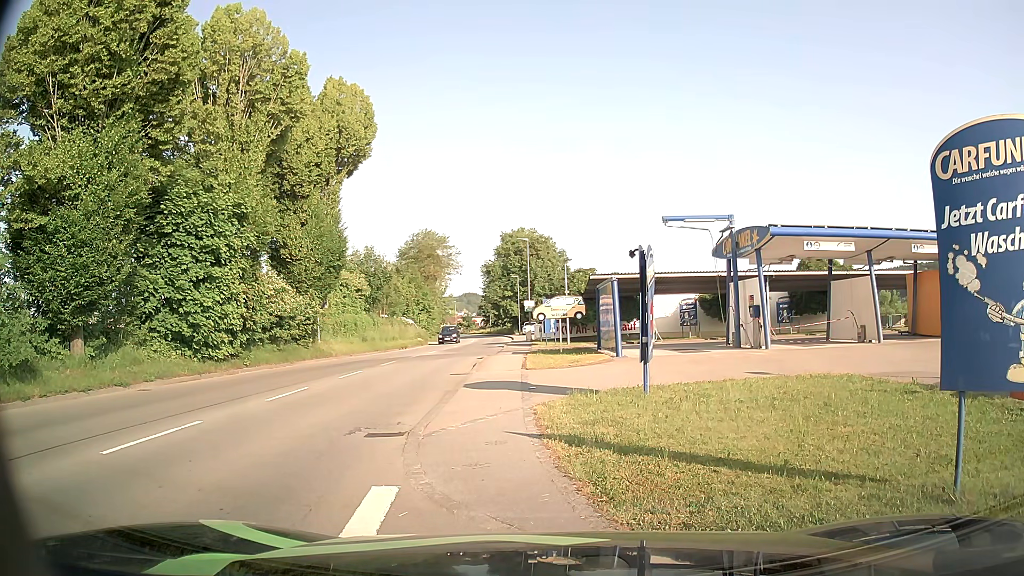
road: tertiary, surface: asphalt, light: Day
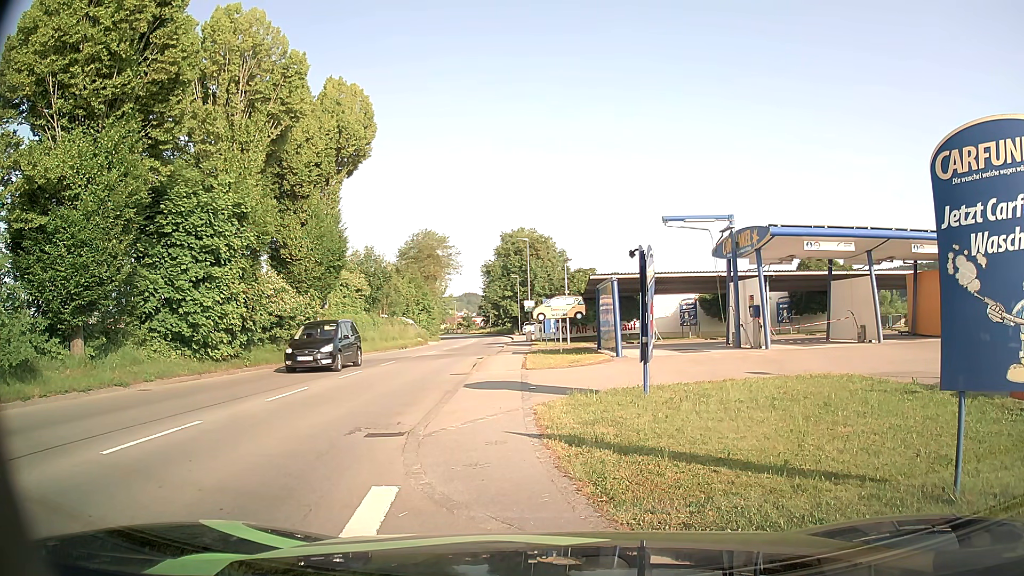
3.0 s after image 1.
(0.0, 0.0) m; 0°
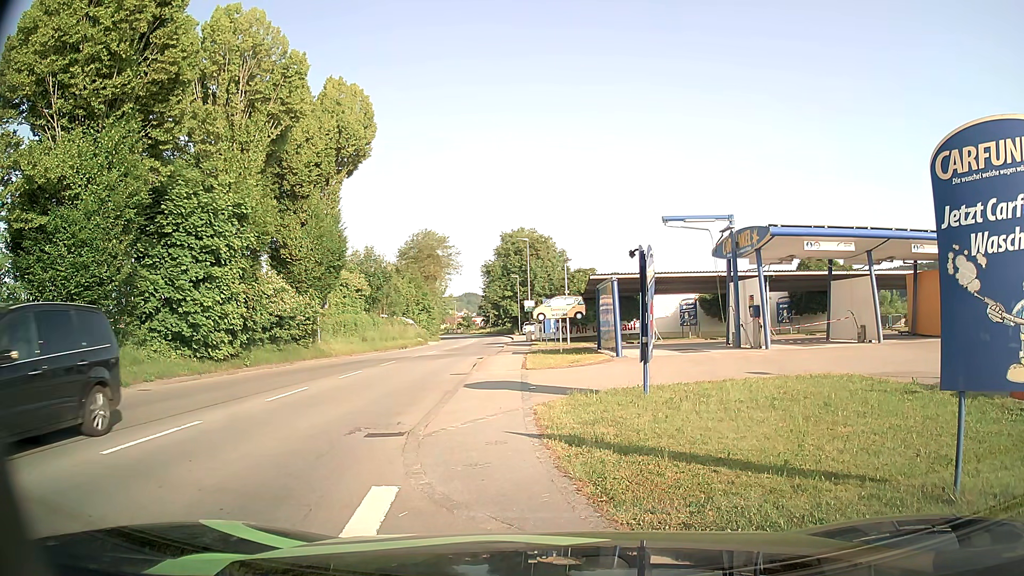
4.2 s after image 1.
(0.0, 0.0) m; 0°
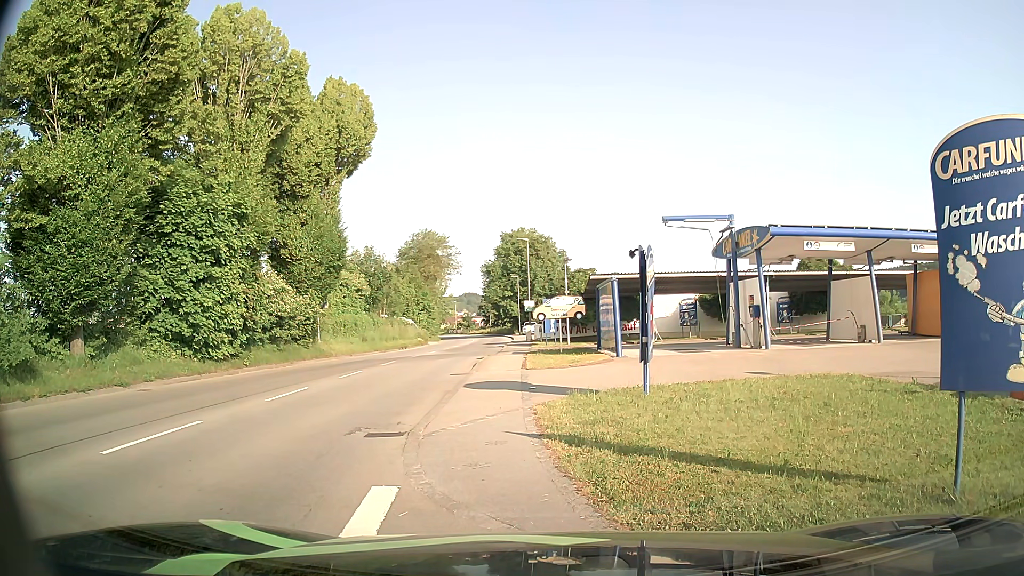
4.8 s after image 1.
(0.0, 0.0) m; 0°
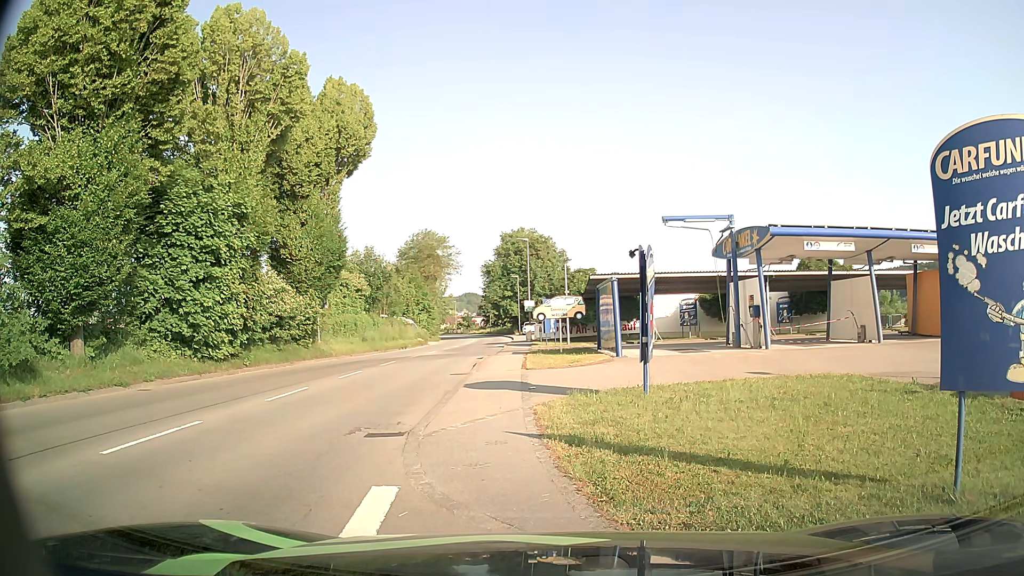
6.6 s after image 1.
(0.0, 0.0) m; 0°
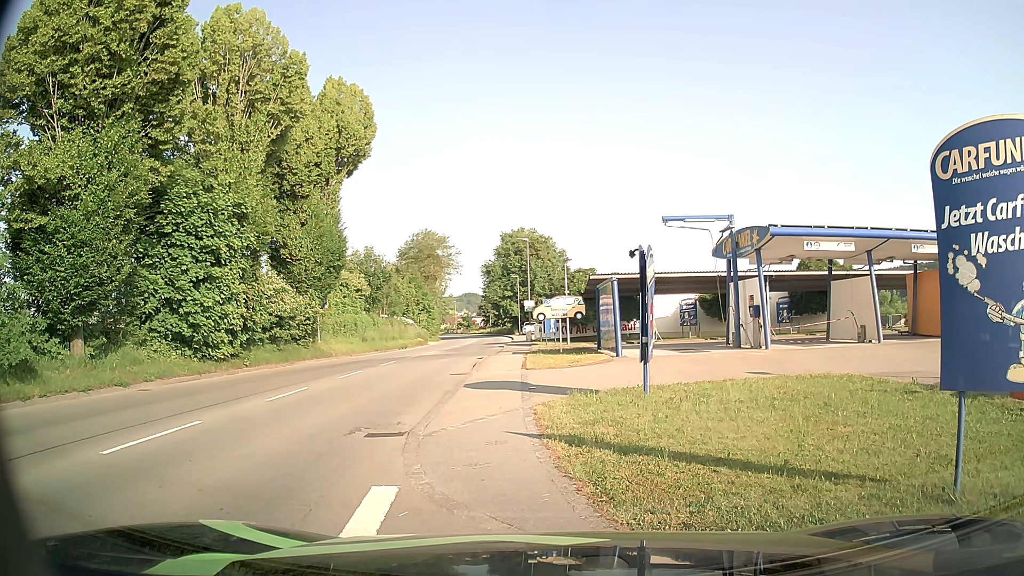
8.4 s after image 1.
(0.0, 0.0) m; 0°
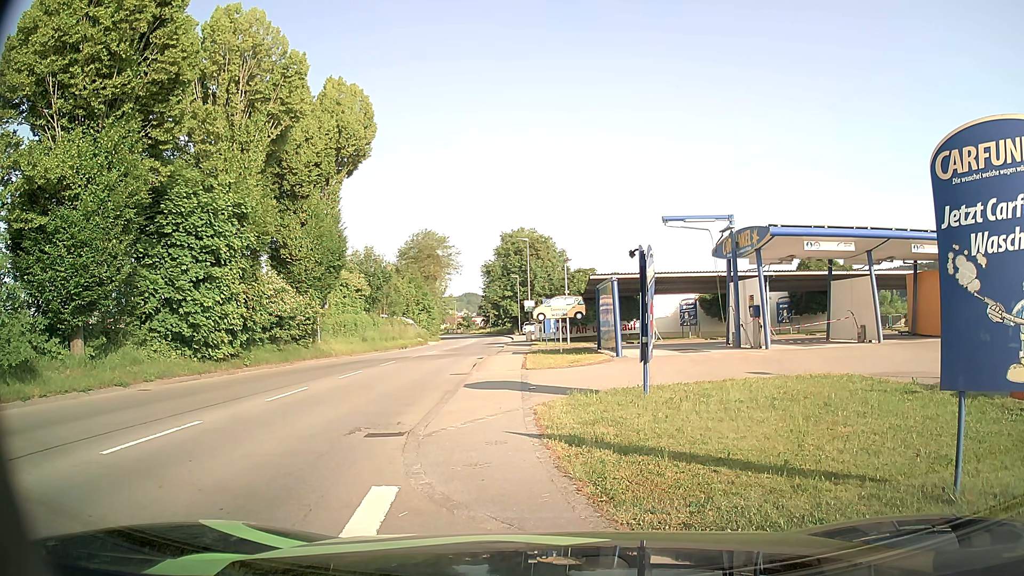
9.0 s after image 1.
(0.0, 0.0) m; 0°
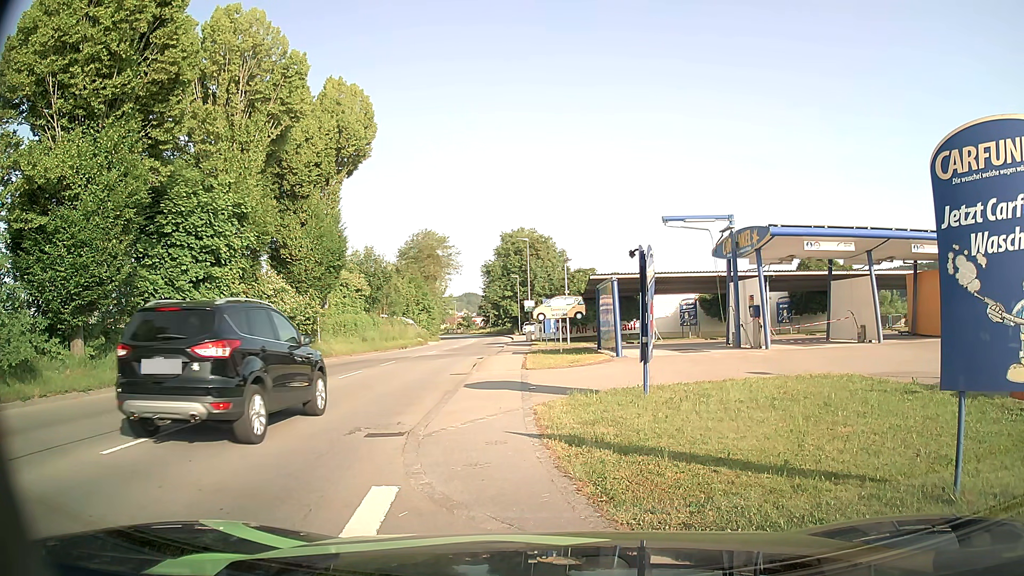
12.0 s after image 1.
(0.0, 0.0) m; 0°
(-3, +10) (-5, +19) (-6, +29) (-6, +39) (-7, +49) (-7, +59) (-8, +69) (-9, +79) (-11, +89) (-12, +99) m
